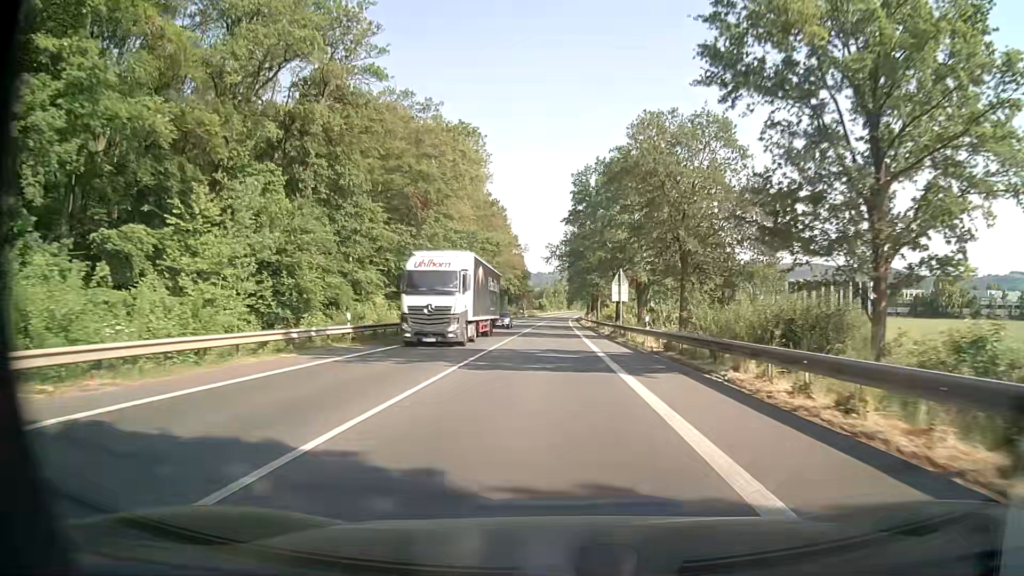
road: primary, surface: asphalt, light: Day
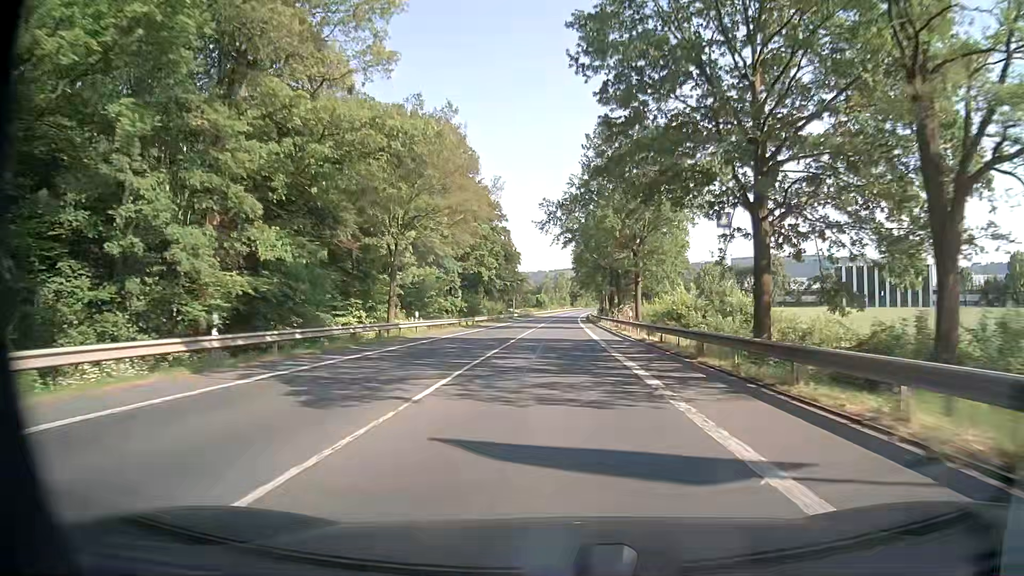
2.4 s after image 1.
(-0.8, +45.6) m; -1°
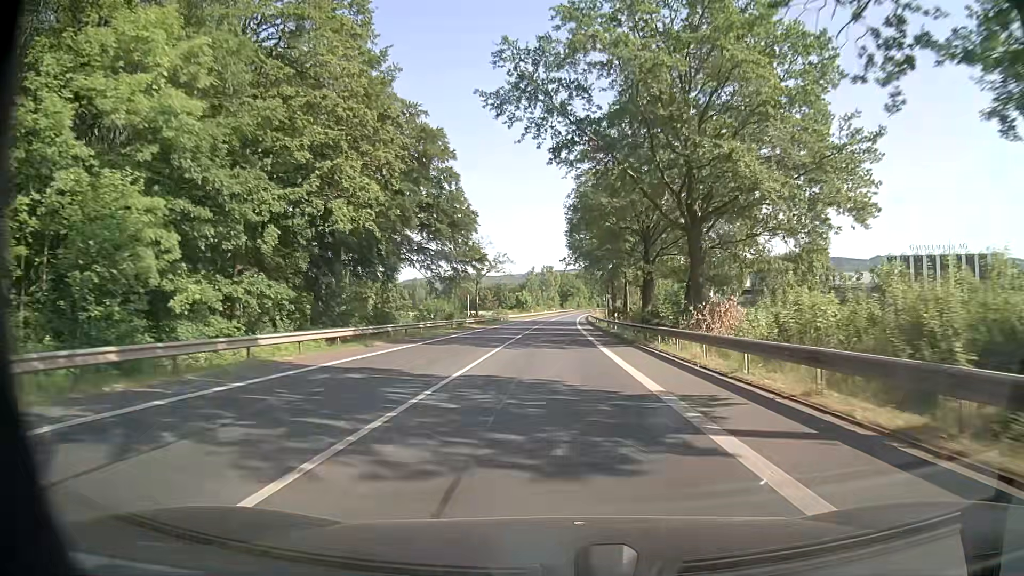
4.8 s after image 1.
(+0.4, +45.7) m; +1°
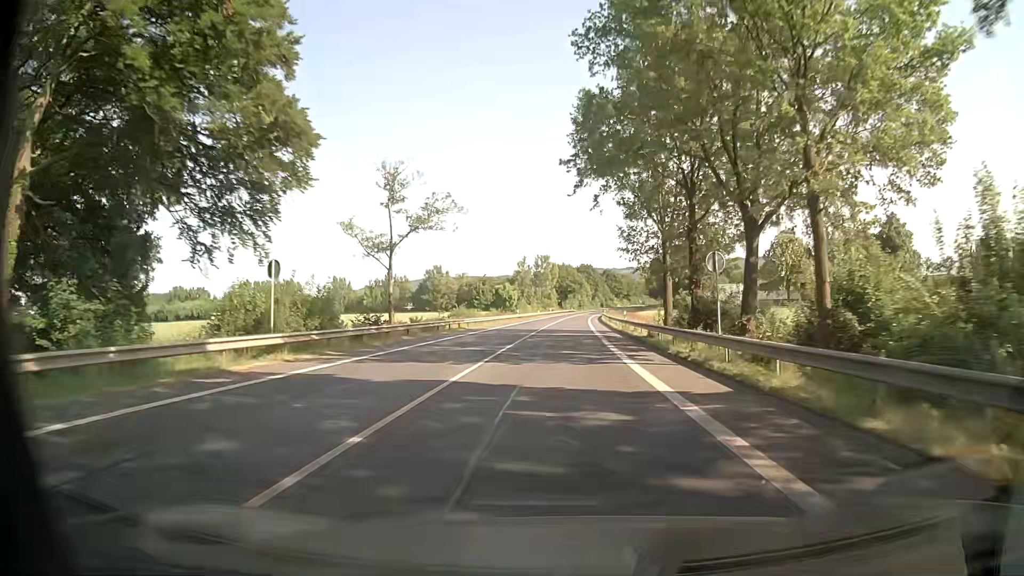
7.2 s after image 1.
(+0.3, +46.1) m; 0°
(0, +10) (0, +20) (0, +30) (+1, +40) (+1, +50) (+1, +60) (+2, +70) (+2, +80) (+3, +90) (+4, +100) m
